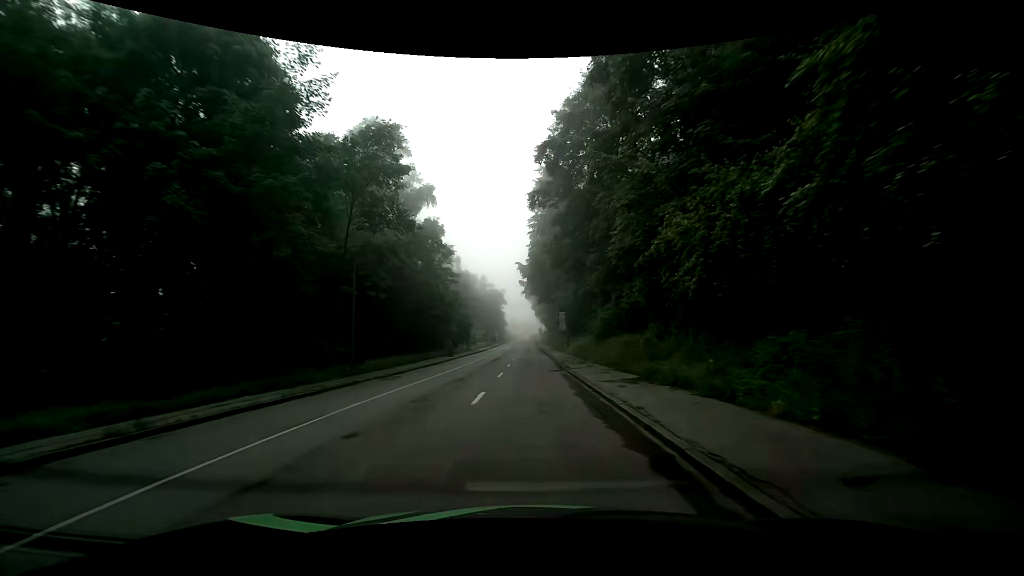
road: tertiary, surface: asphalt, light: Day
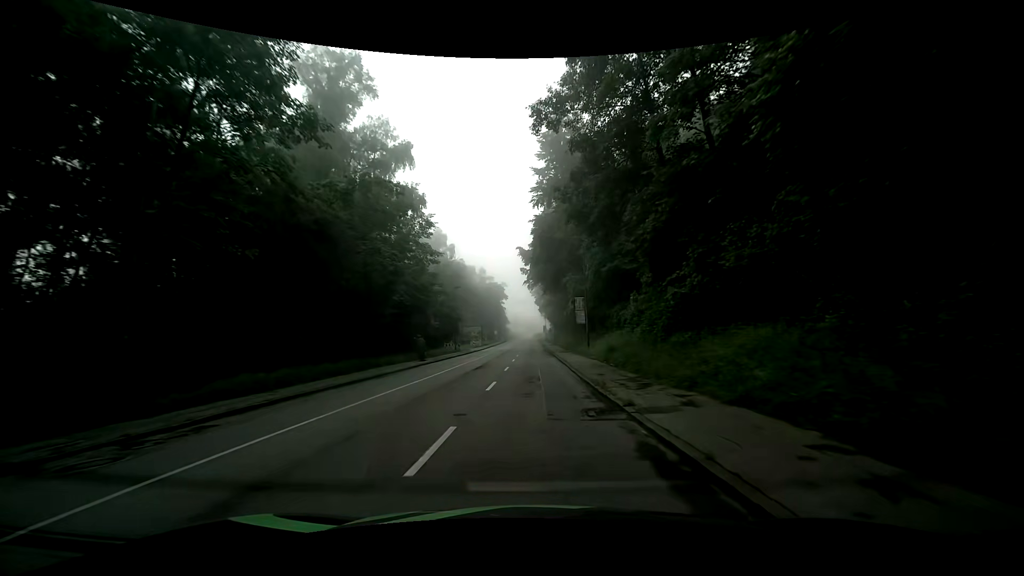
(-0.1, +15.2) m; -1°
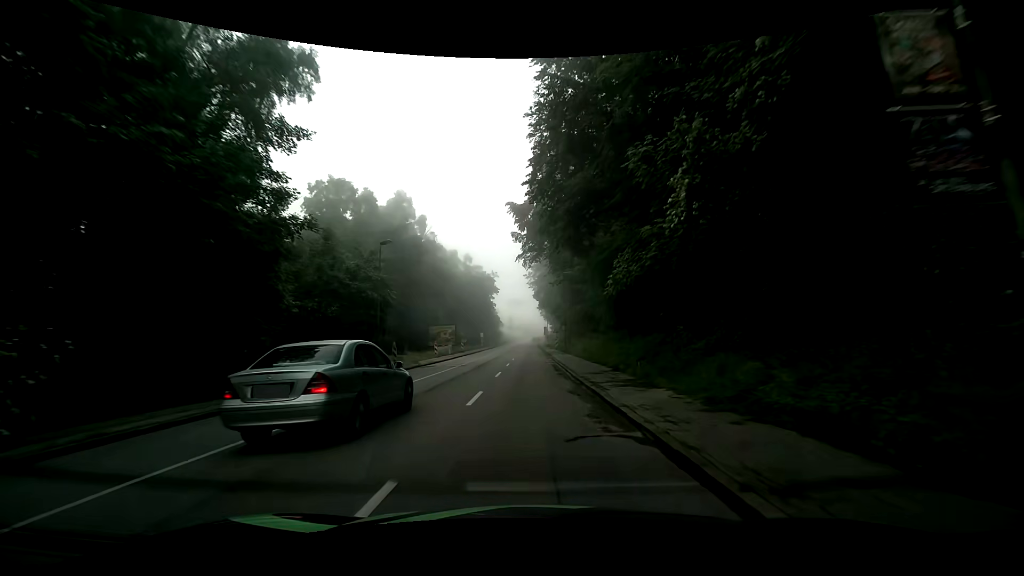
(+0.1, +30.4) m; 0°
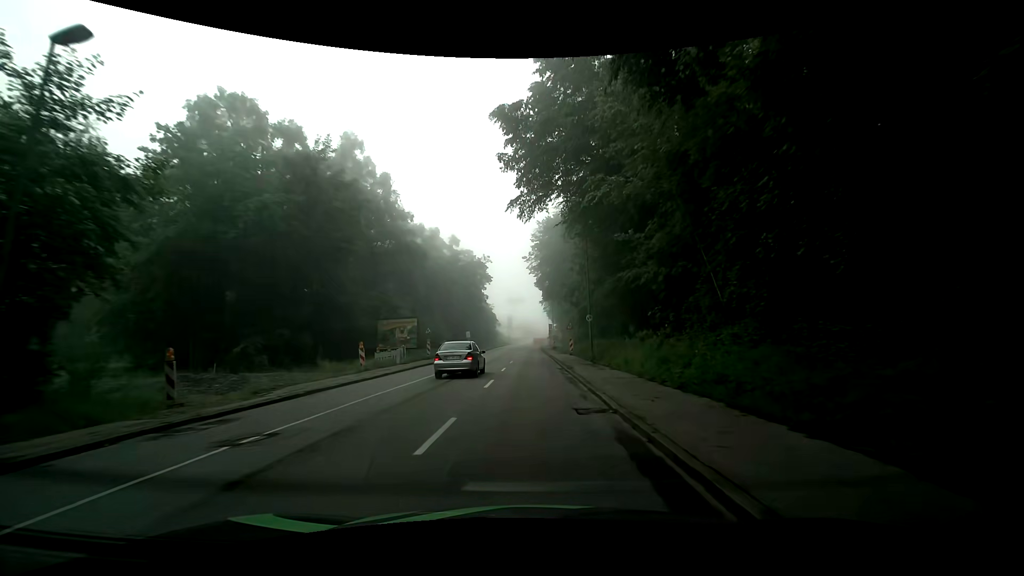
(+0.1, +22.7) m; -1°
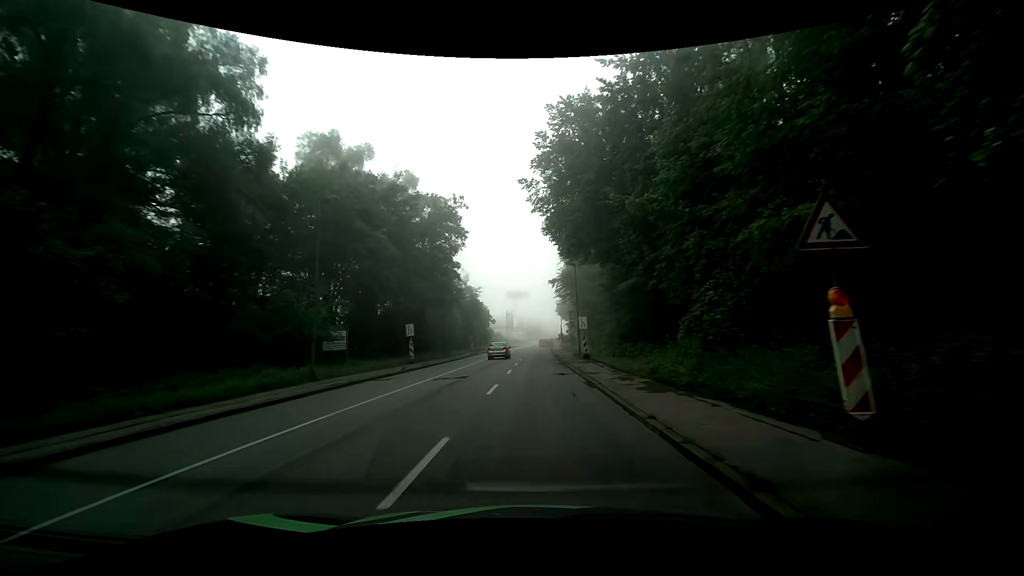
(+0.4, +38.1) m; +1°
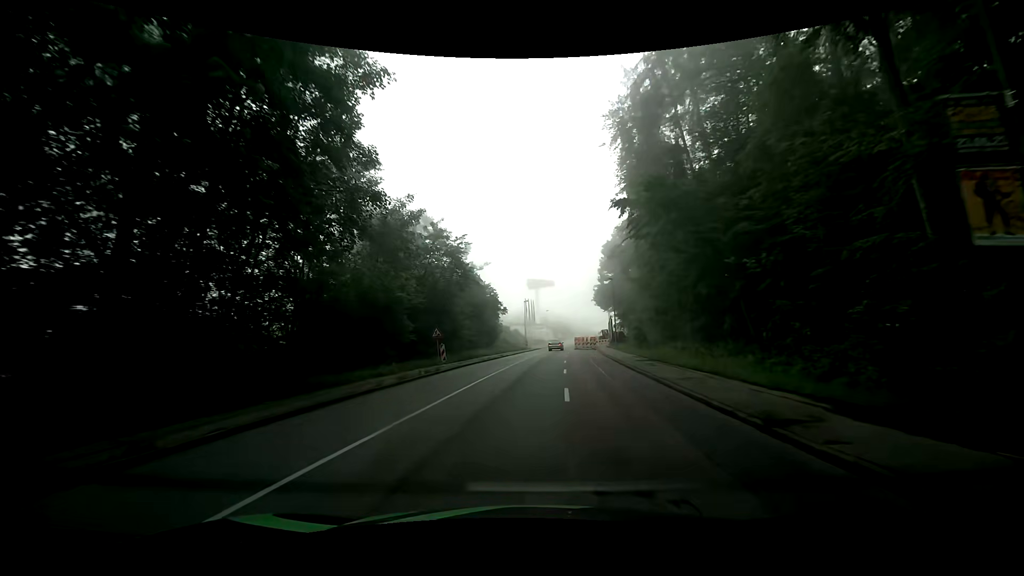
(-1.3, +38.0) m; -3°
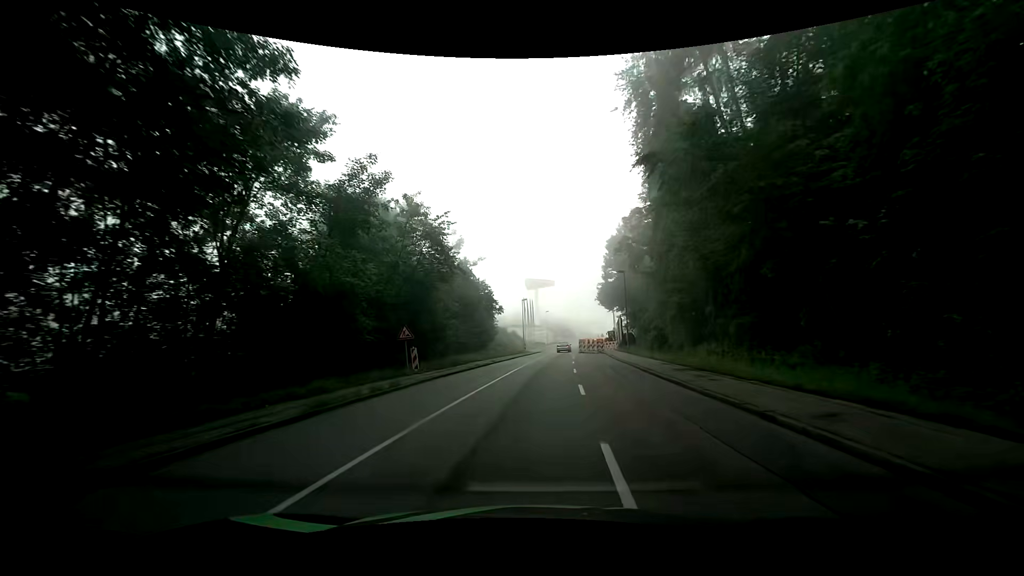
(0.0, +7.6) m; -1°
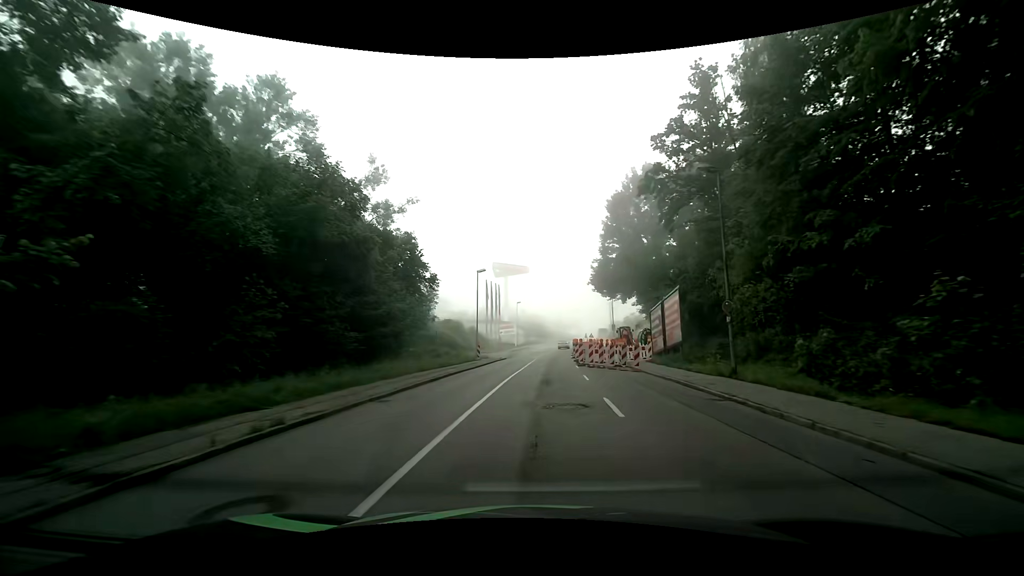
(+1.5, +30.4) m; +3°
(0, +10) (+1, +20) (+1, +30) (+2, +40) (+3, +50) (+4, +60) (+5, +70) (+6, +80) (+8, +90) (+9, +99) m
